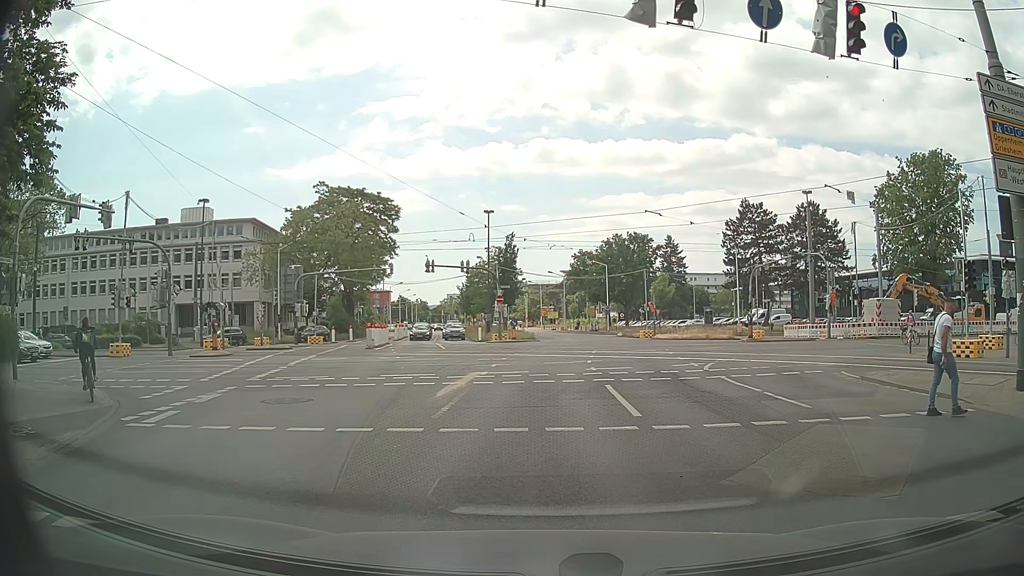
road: secondary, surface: asphalt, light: Day
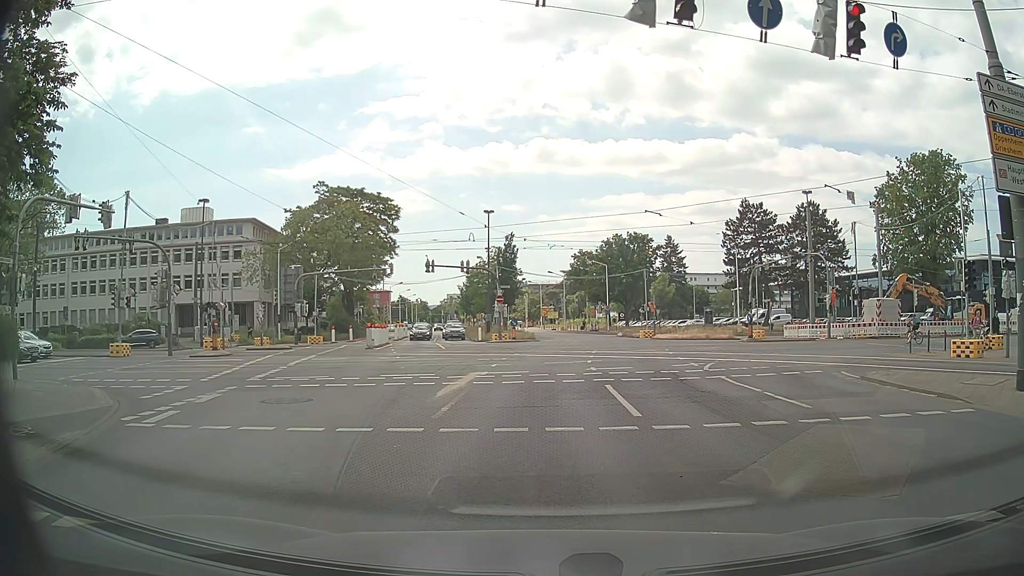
(0.0, 0.0) m; 0°
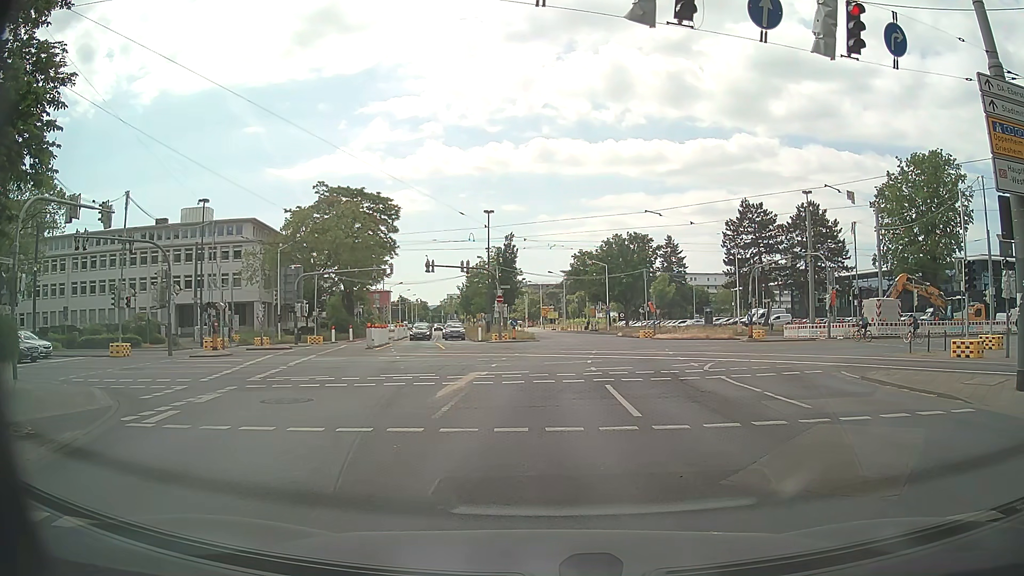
(0.0, 0.0) m; 0°
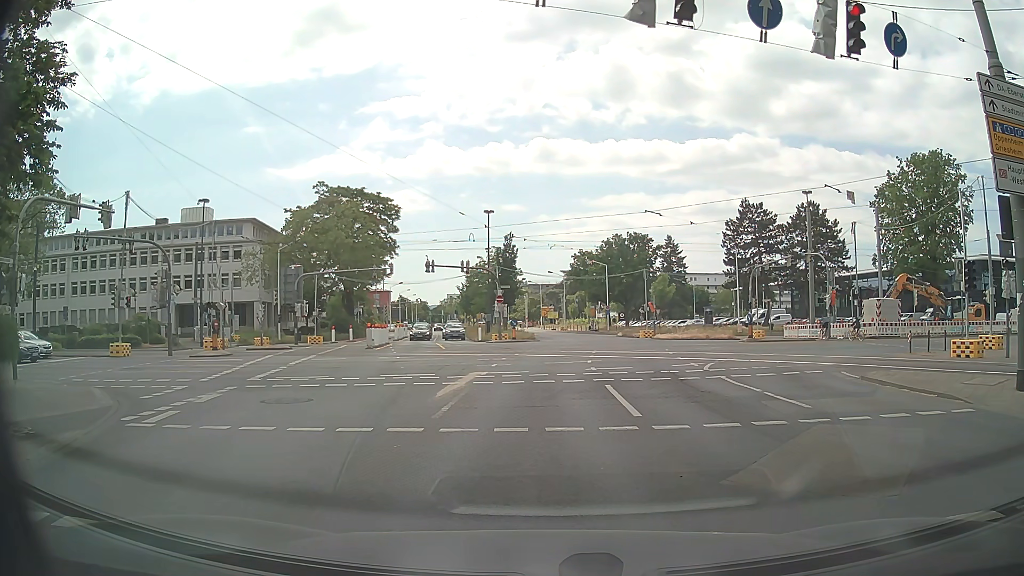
(0.0, 0.0) m; 0°
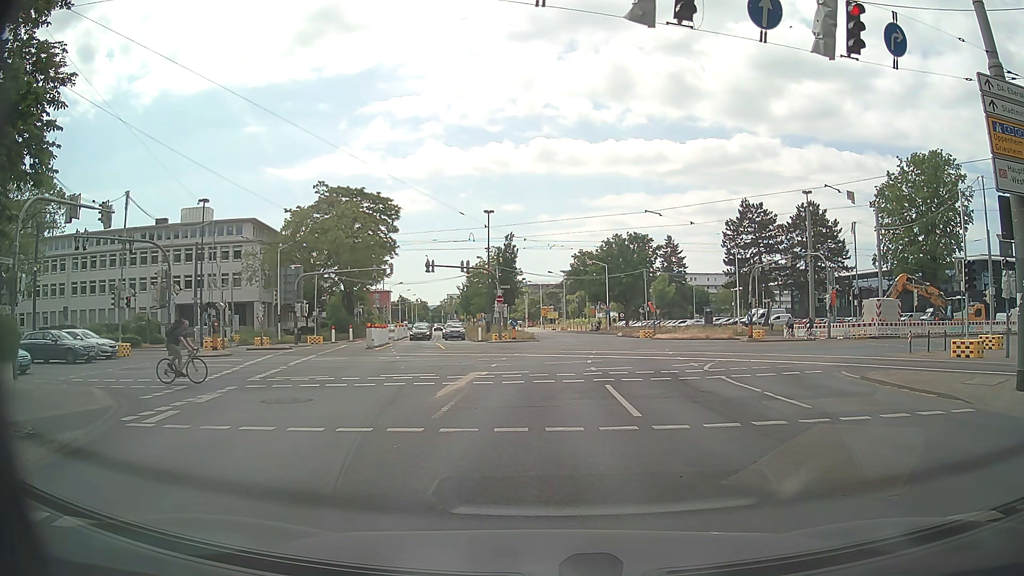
(0.0, 0.0) m; 0°
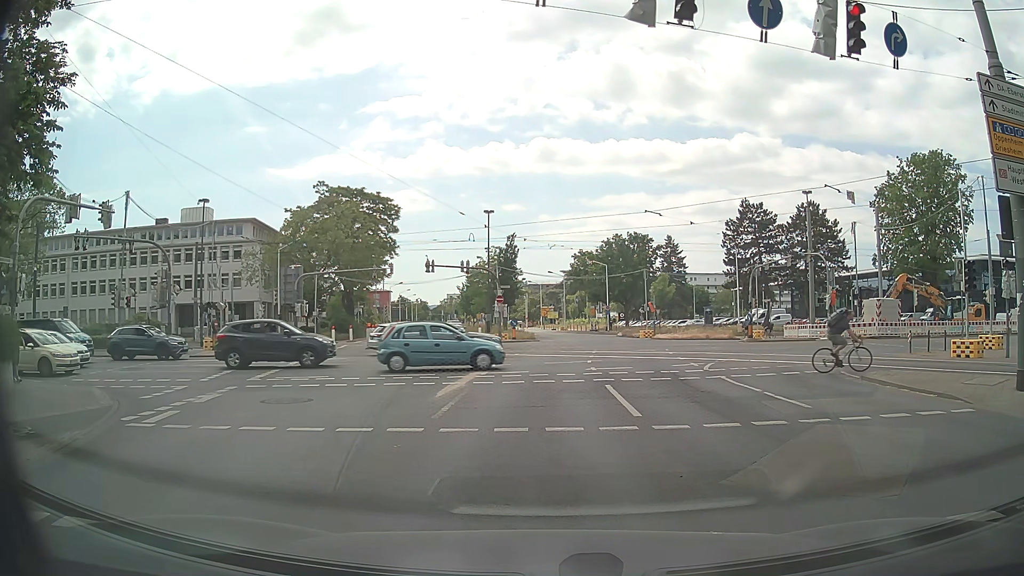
(0.0, 0.0) m; 0°
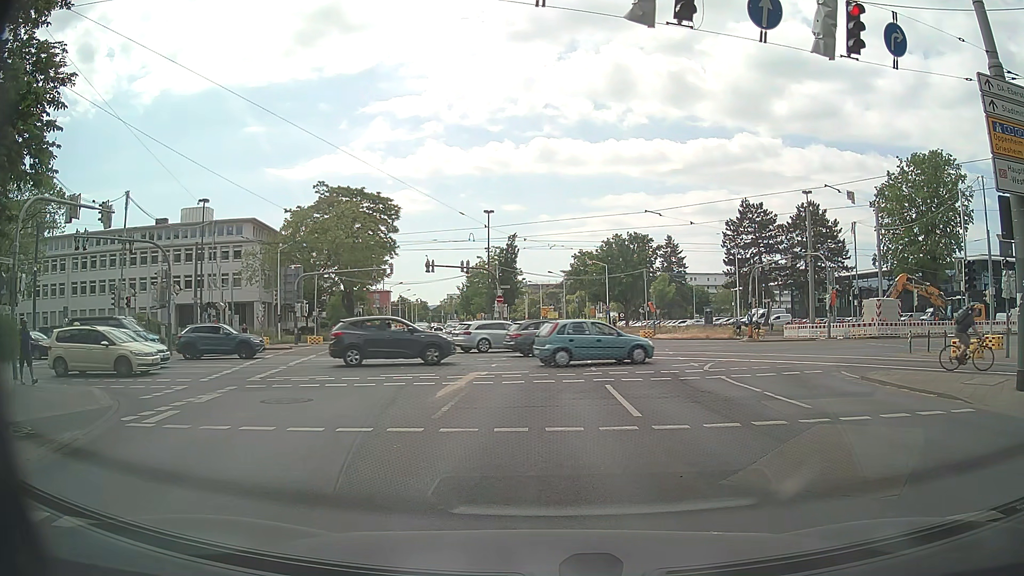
(0.0, 0.0) m; 0°
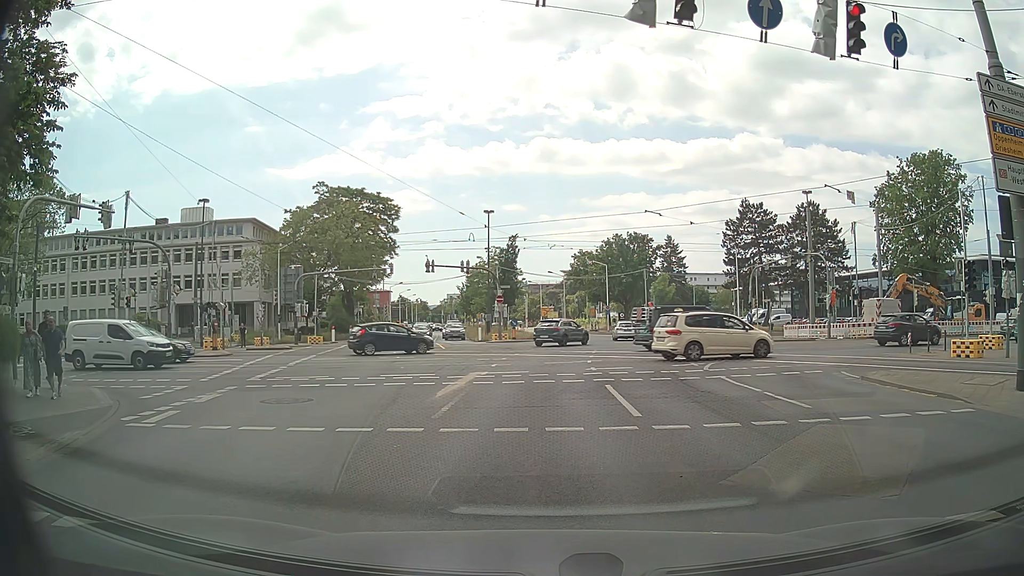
(0.0, 0.0) m; 0°
(0, +10) (0, +20) (+1, +30) (+2, +40) (+2, +50) (+2, +60) (+1, +70) (-1, +80) (-2, +90) (-3, +100) m
